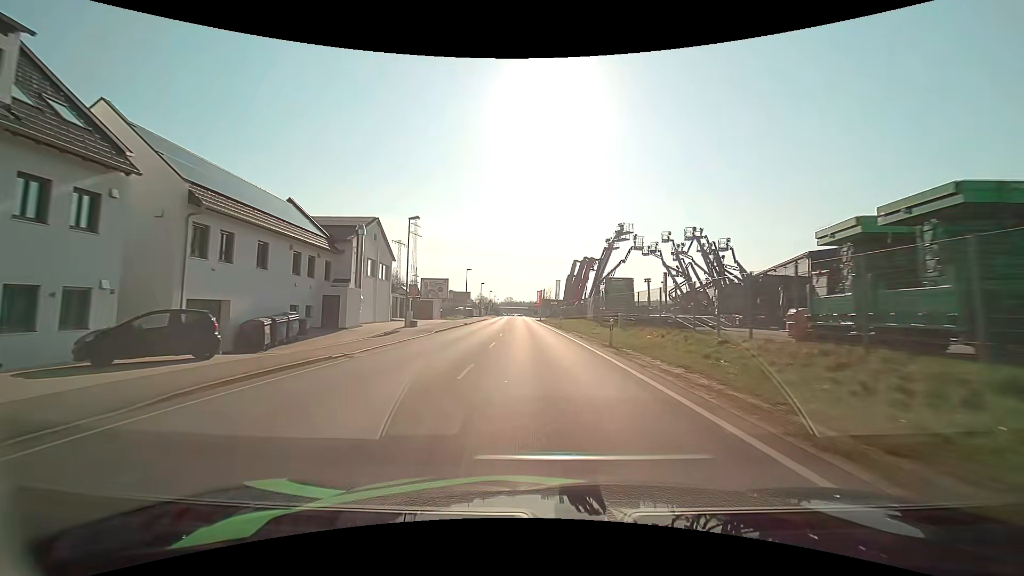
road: primary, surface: asphalt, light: Day
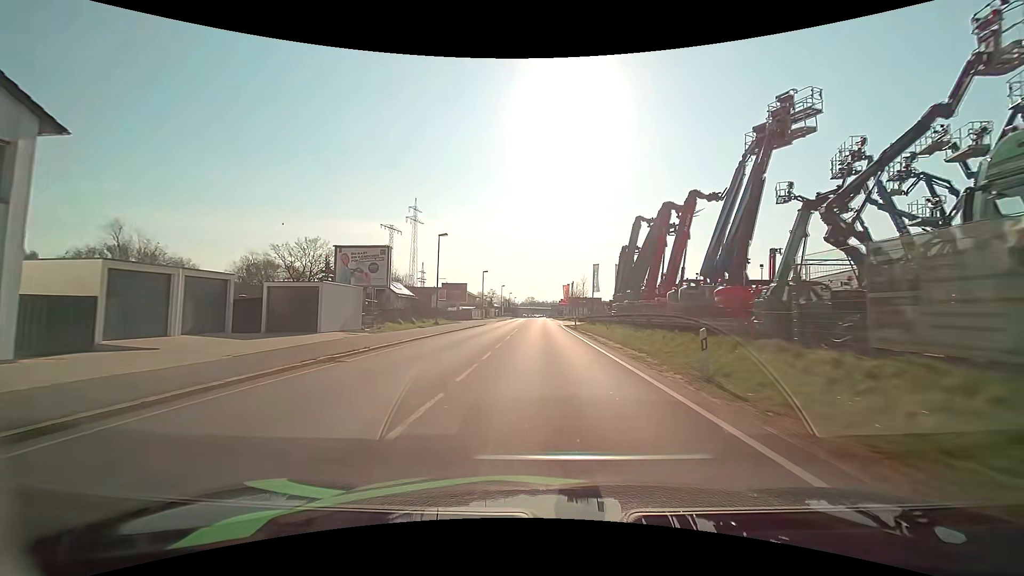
(-1.1, +36.4) m; -3°
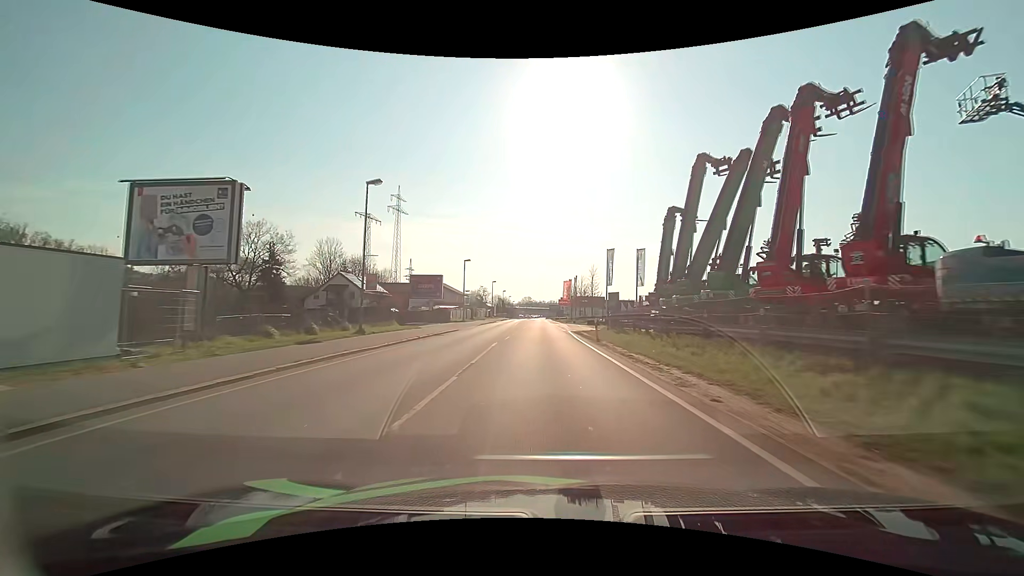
(0.0, +17.6) m; 0°
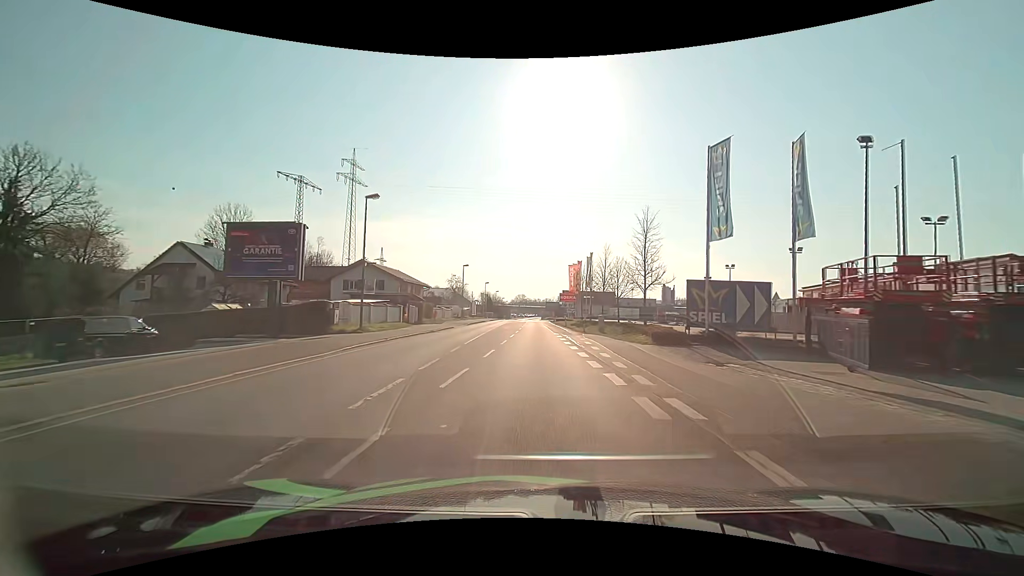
(+0.3, +34.7) m; +1°
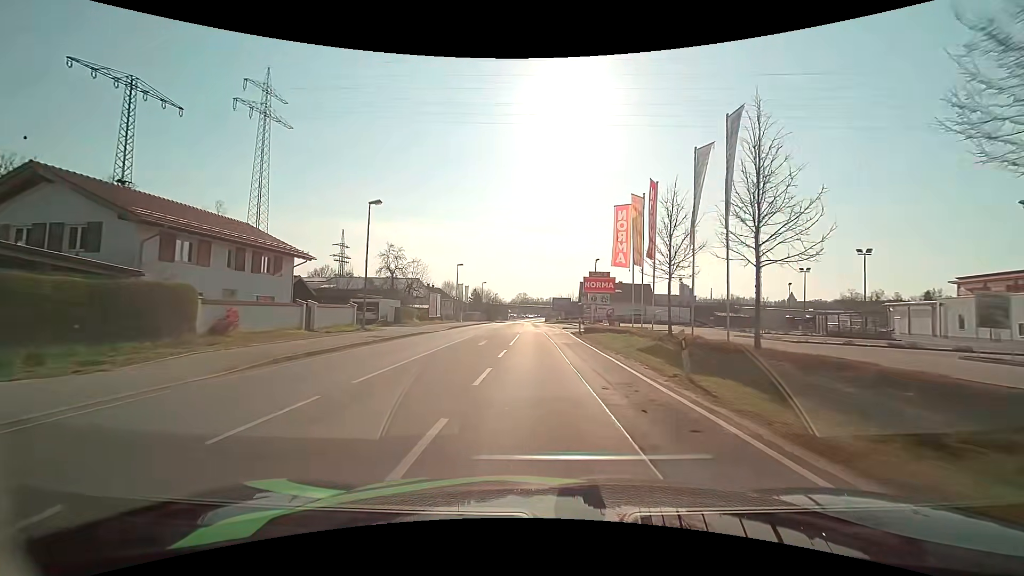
(-0.3, +41.4) m; 0°
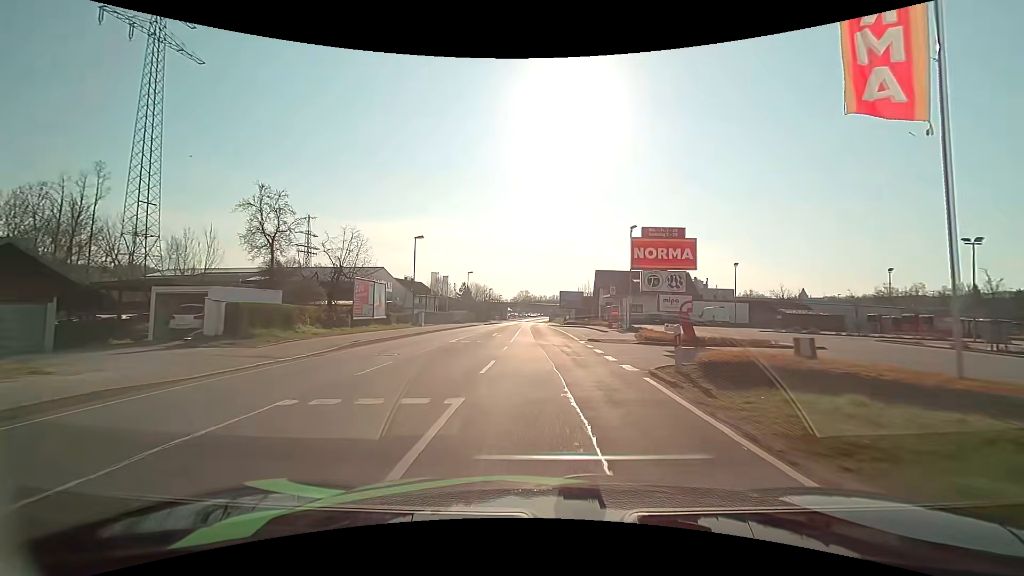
(0.0, +24.1) m; -1°
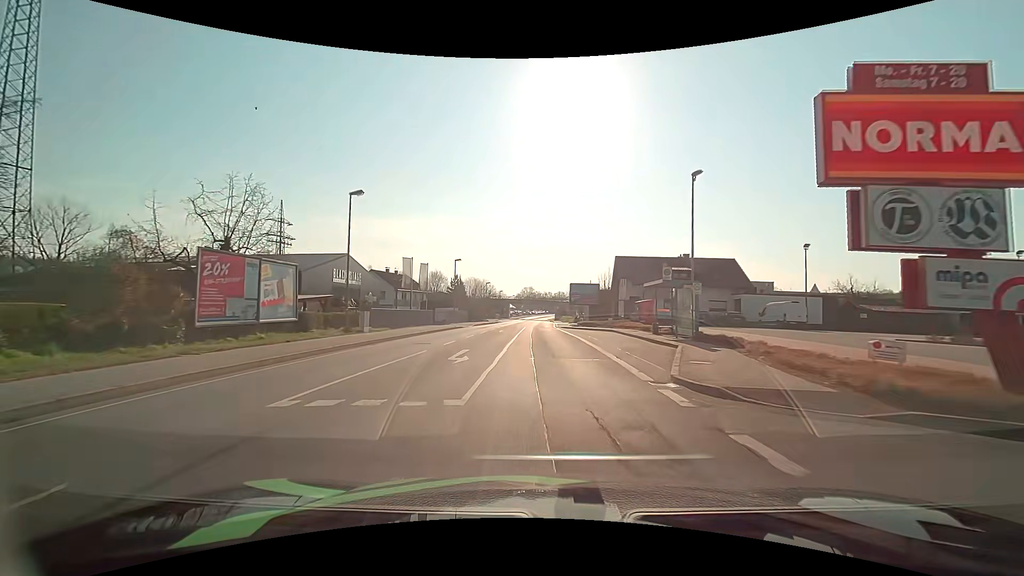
(0.0, +15.9) m; +1°
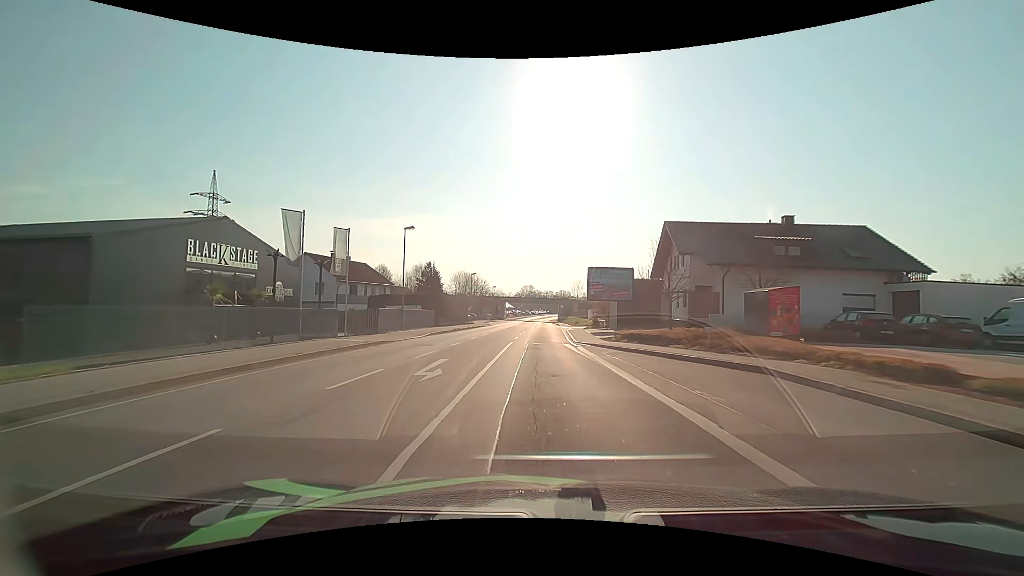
(-0.3, +23.8) m; -1°
(0, +10) (0, +20) (0, +30) (0, +40) (0, +50) (0, +60) (0, +70) (0, +80) (0, +90) (0, +100) m
